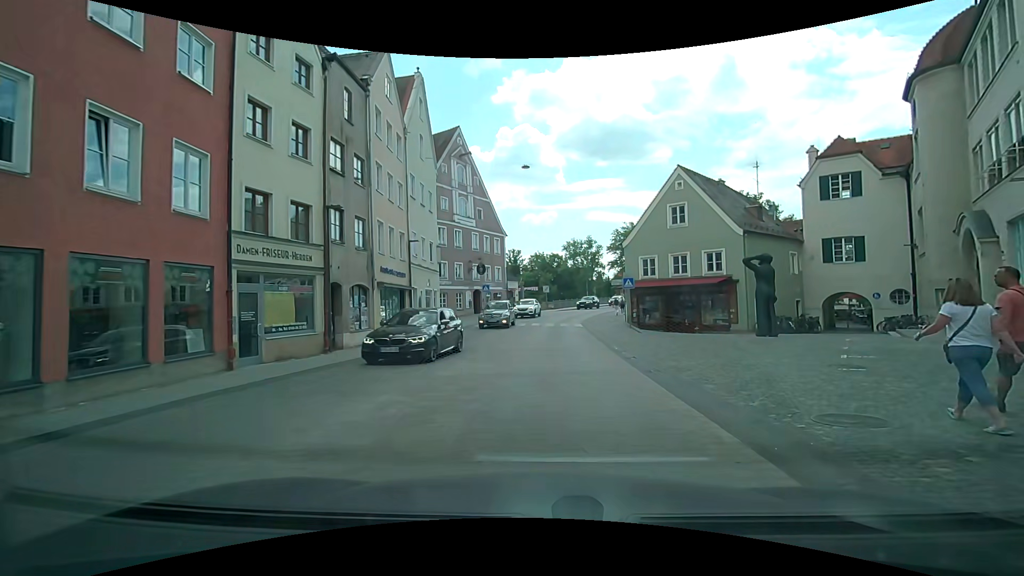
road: secondary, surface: asphalt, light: Day
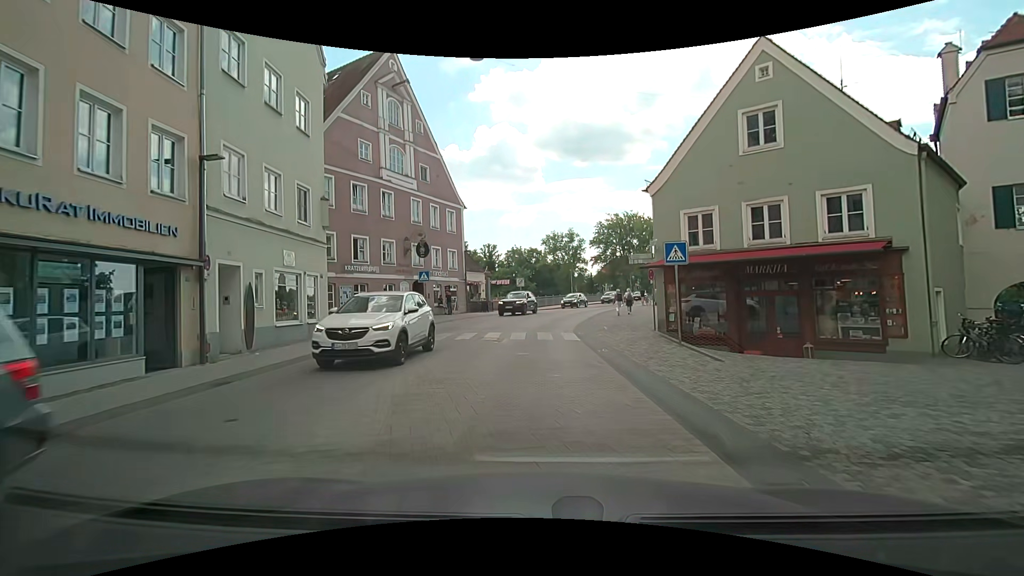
(+0.4, +15.3) m; +2°
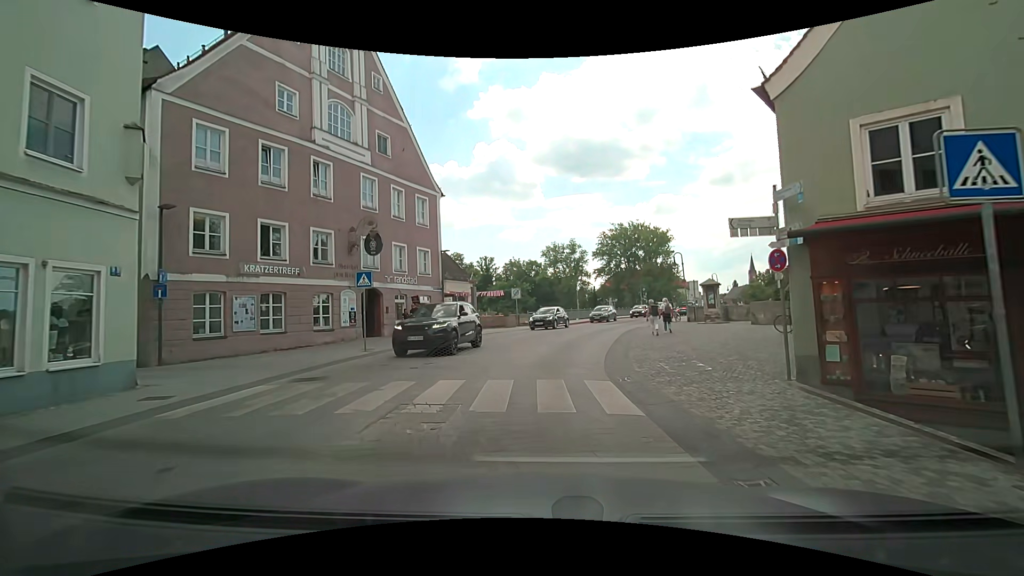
(-0.2, +9.9) m; -2°
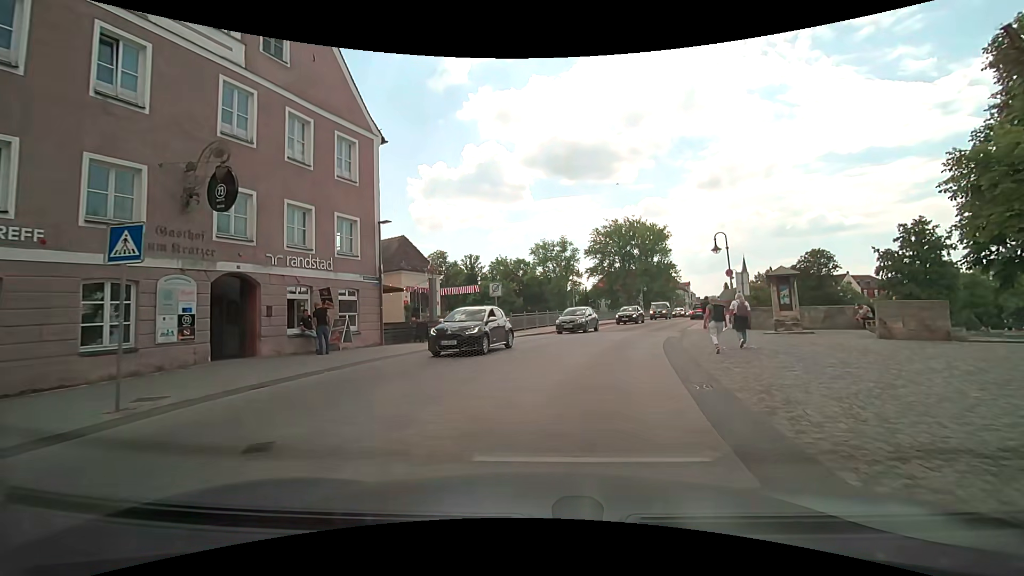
(+0.2, +10.5) m; +3°
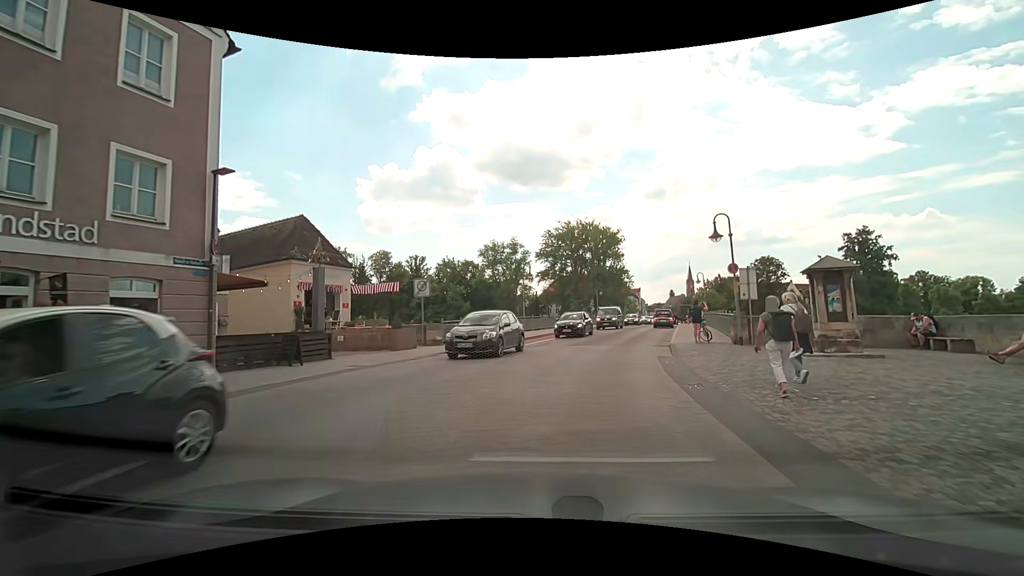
(+0.2, +7.5) m; +4°
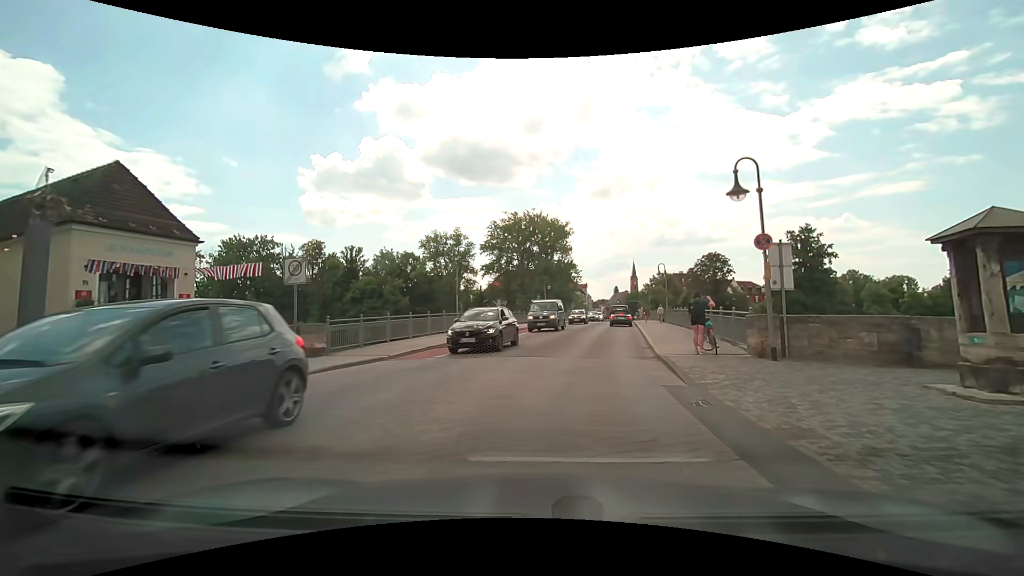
(+0.5, +7.3) m; +8°
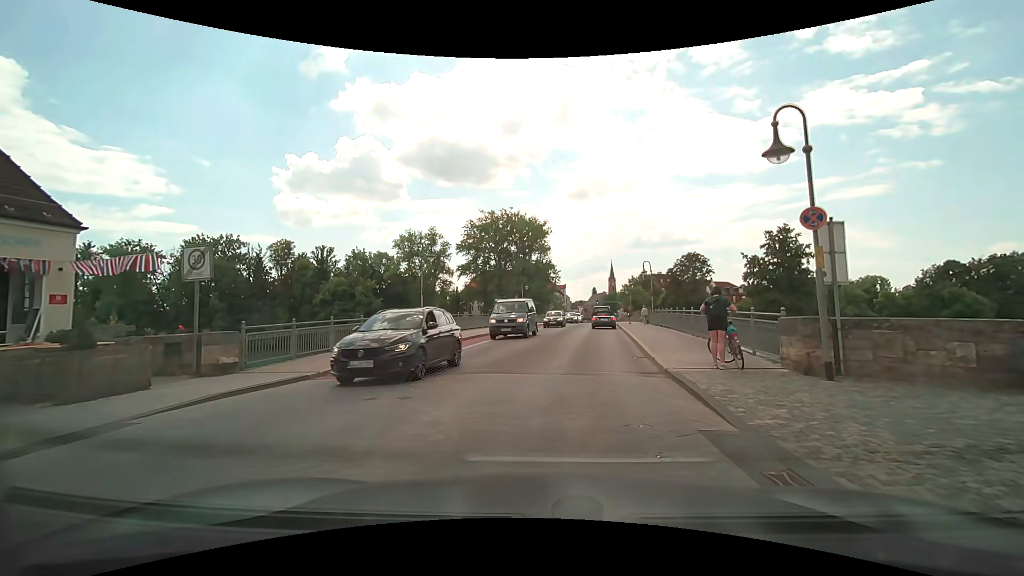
(0.0, +3.4) m; +4°
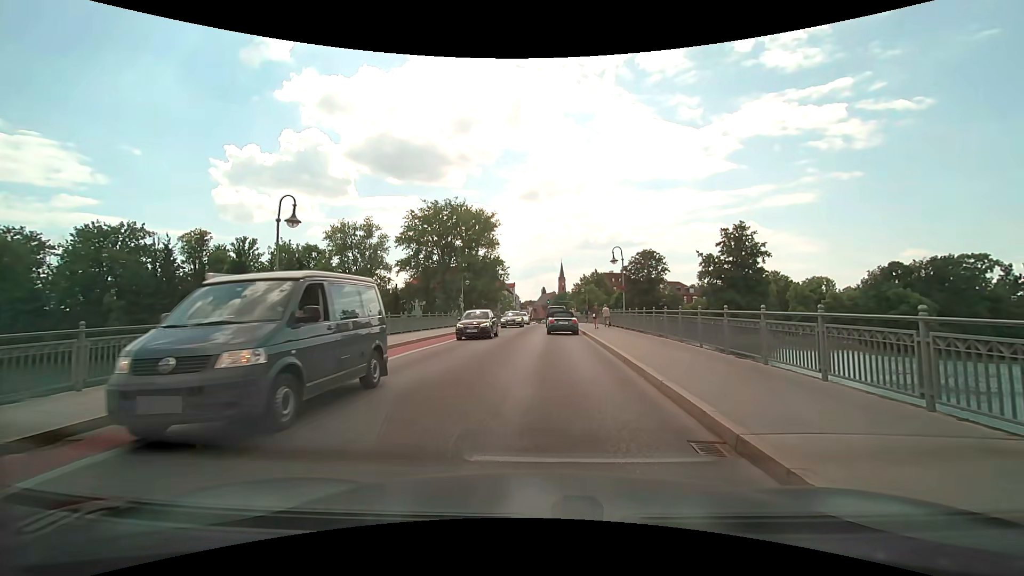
(+0.1, +9.9) m; +4°
(0, +10) (+1, +20) (+1, +30) (+1, +40) (+2, +50) (+2, +60) (+2, +70) (+2, +80) (+3, +90) (+3, +100) m
